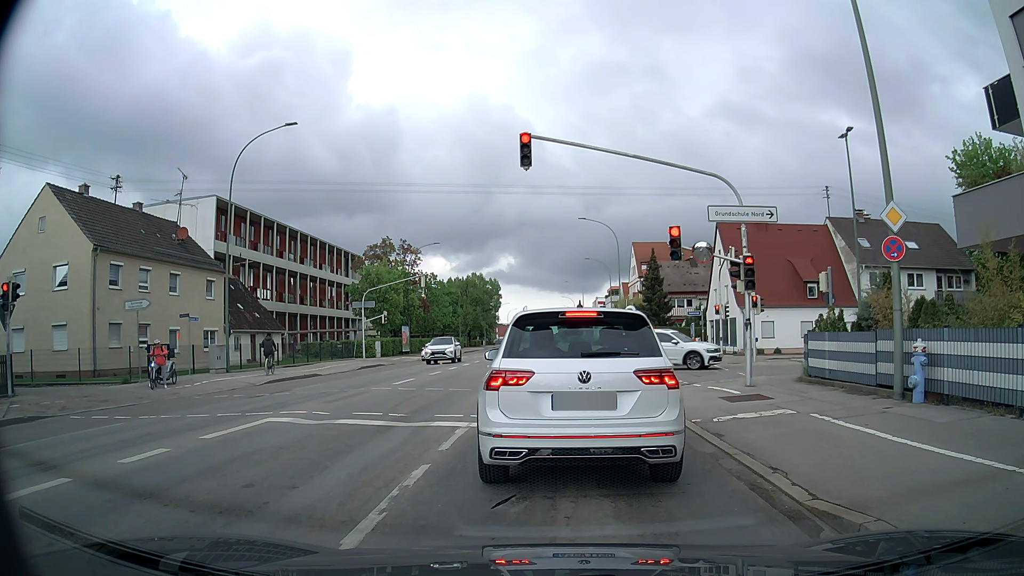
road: tertiary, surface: asphalt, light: Day
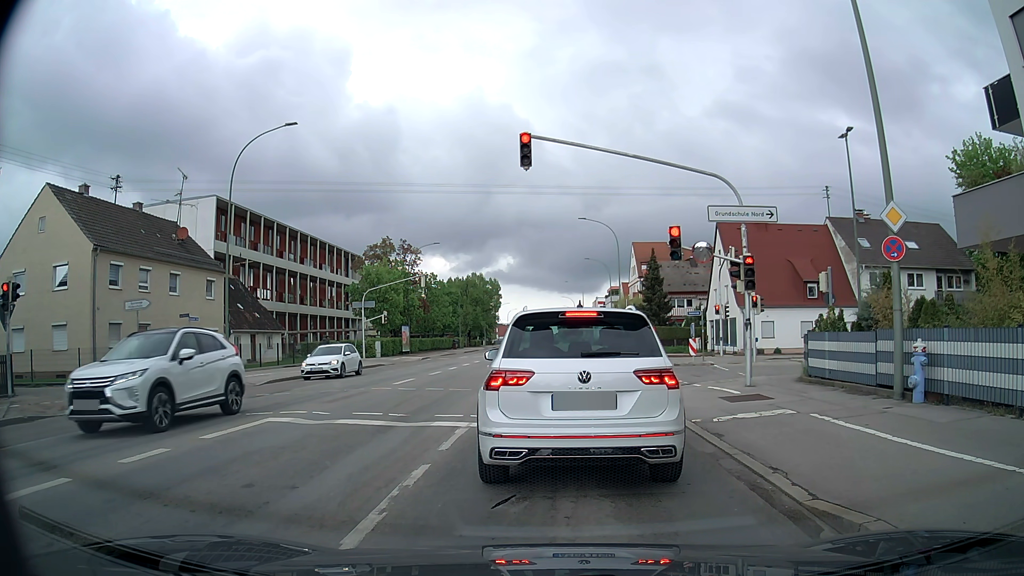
(0.0, 0.0) m; 0°
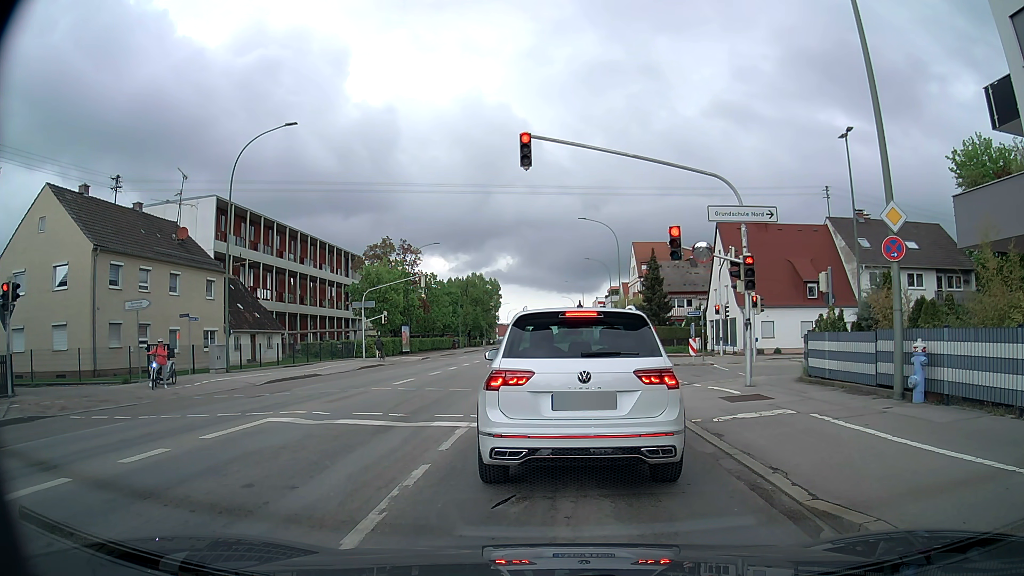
(0.0, 0.0) m; 0°
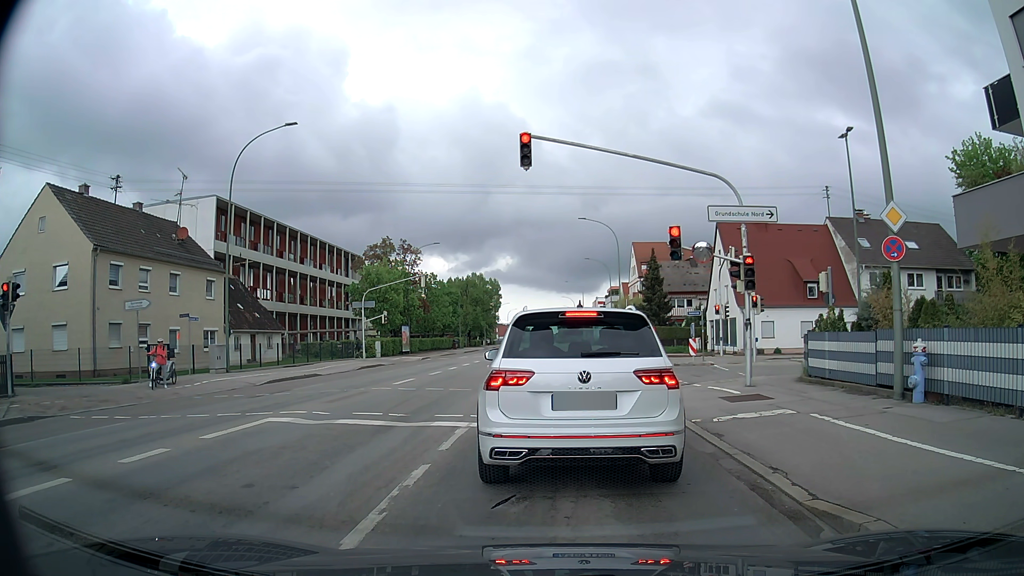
(0.0, 0.0) m; 0°
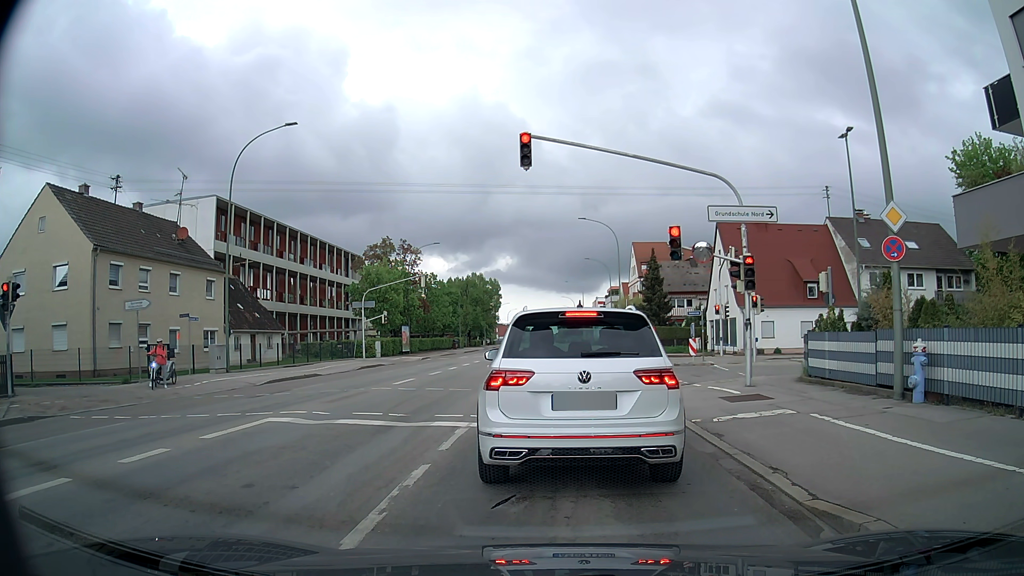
(0.0, 0.0) m; 0°
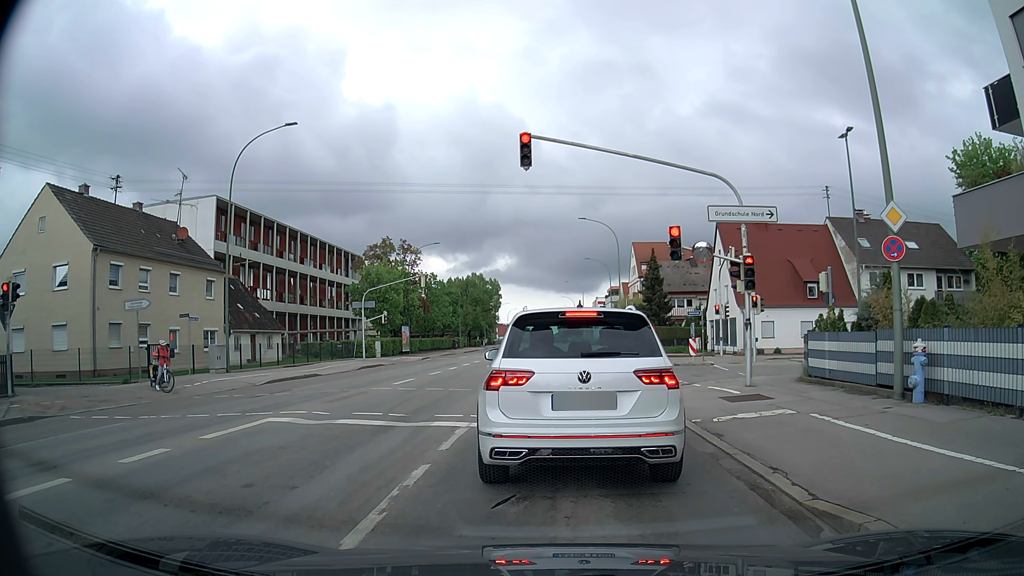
(0.0, 0.0) m; 0°
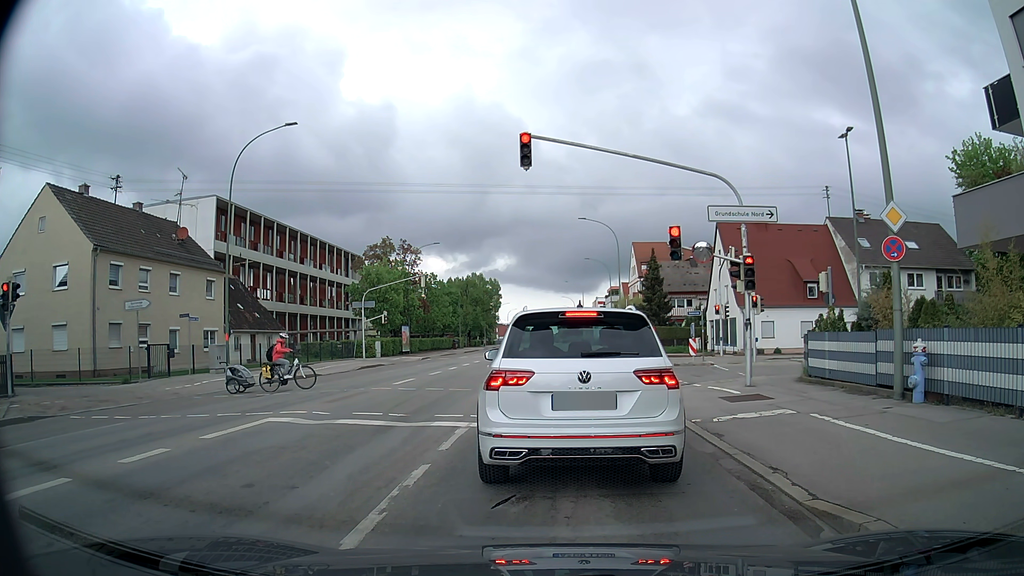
(0.0, 0.0) m; 0°
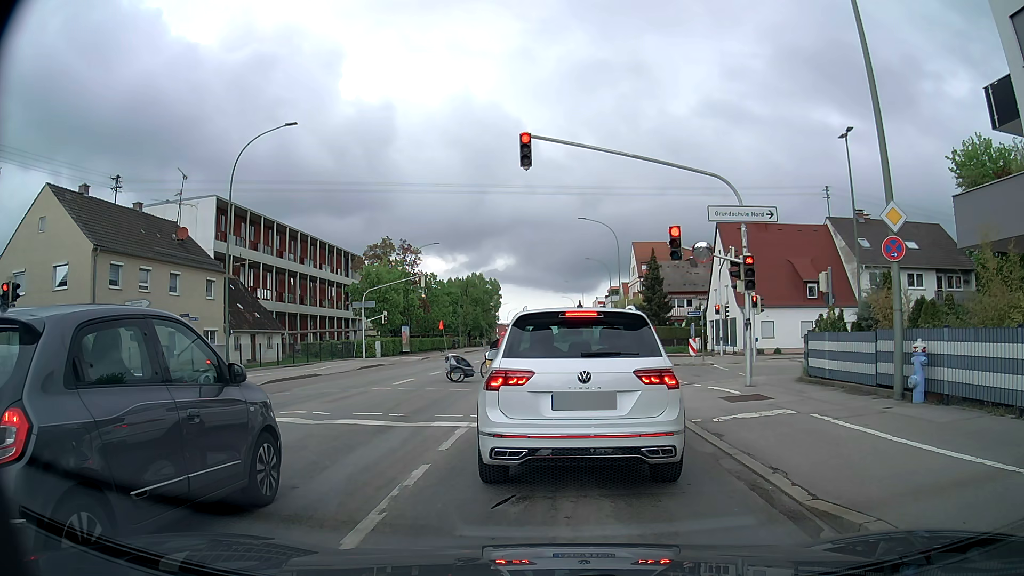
(0.0, 0.0) m; 0°
